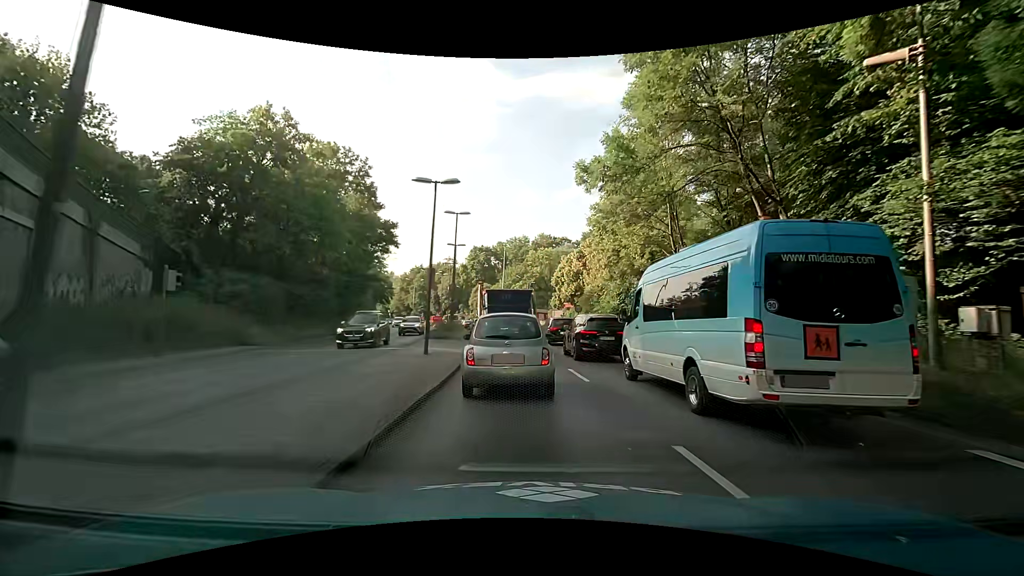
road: trunk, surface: asphalt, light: Day
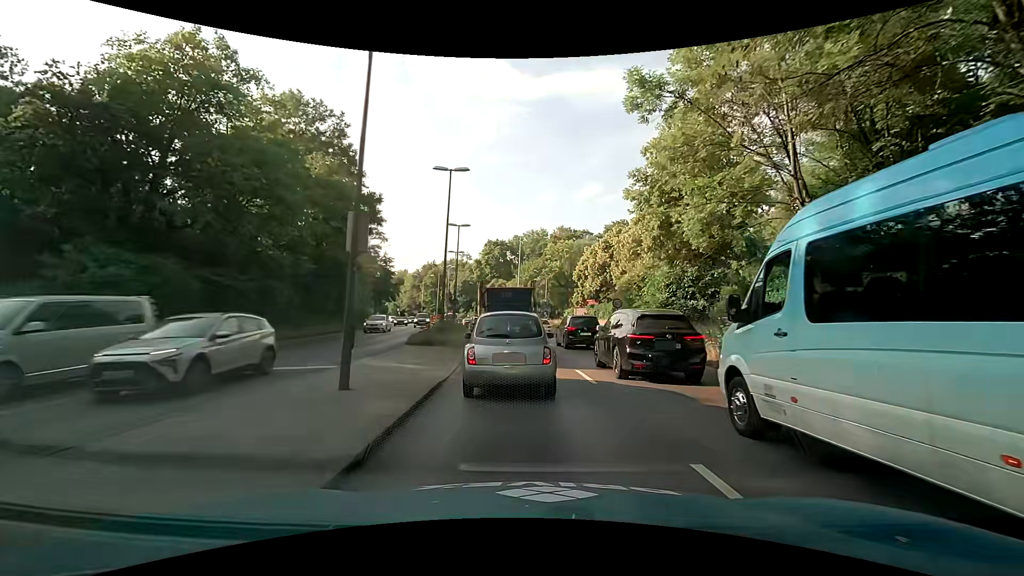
(-0.2, +9.7) m; -3°
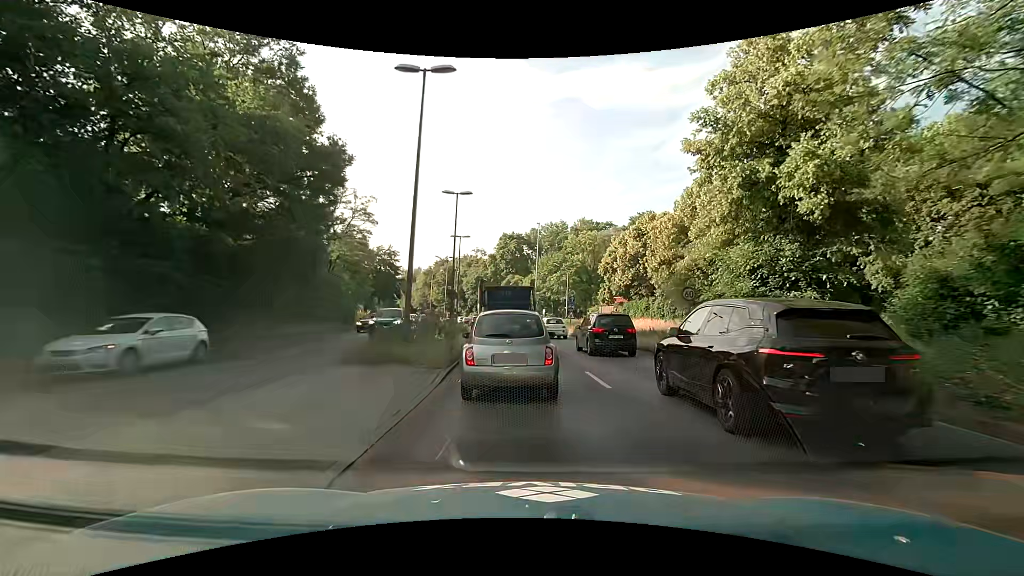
(-0.1, +9.9) m; -1°
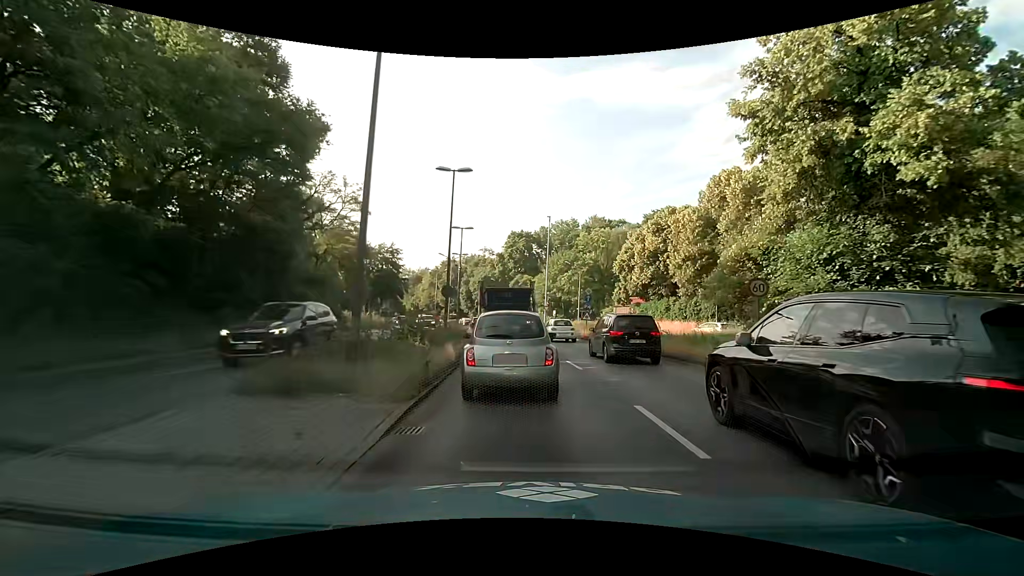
(-0.1, +4.9) m; -1°
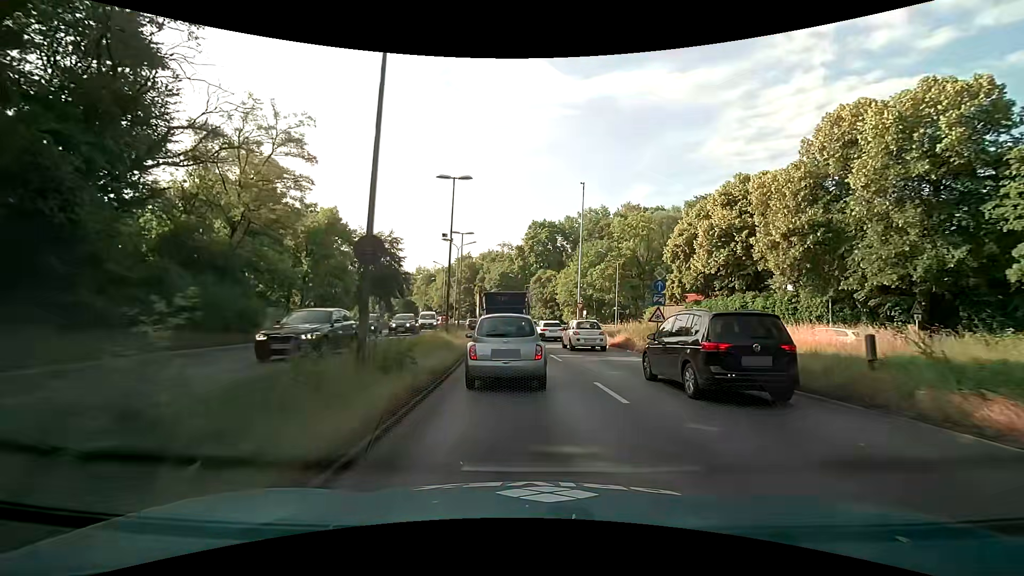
(-0.5, +14.7) m; -3°
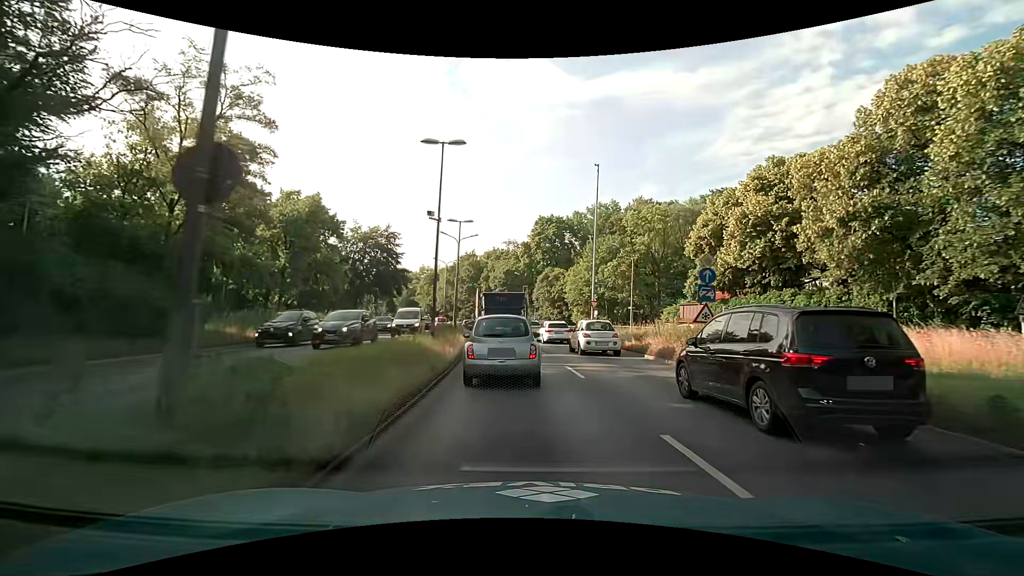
(0.0, +5.3) m; -1°
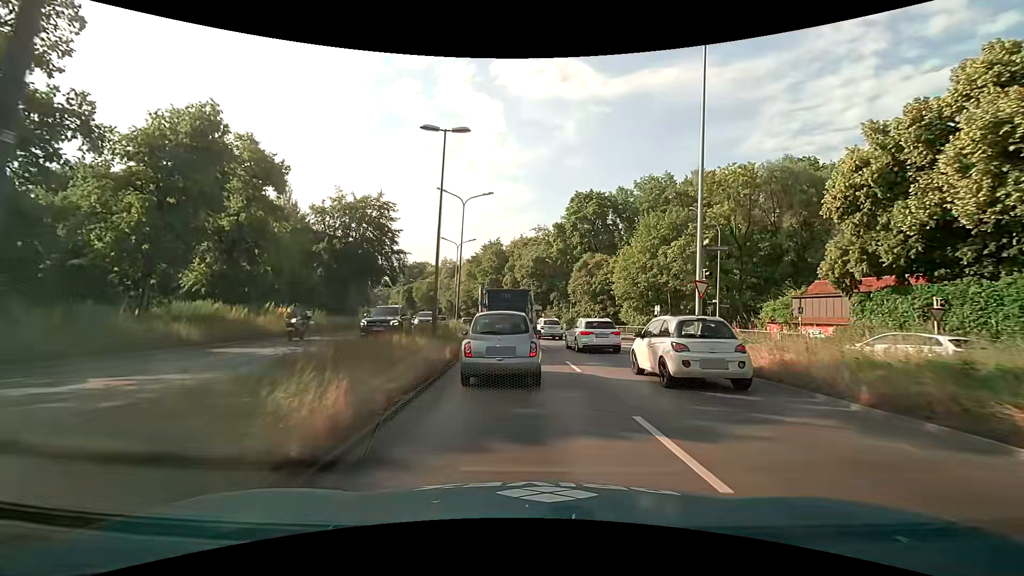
(-0.4, +17.3) m; -4°
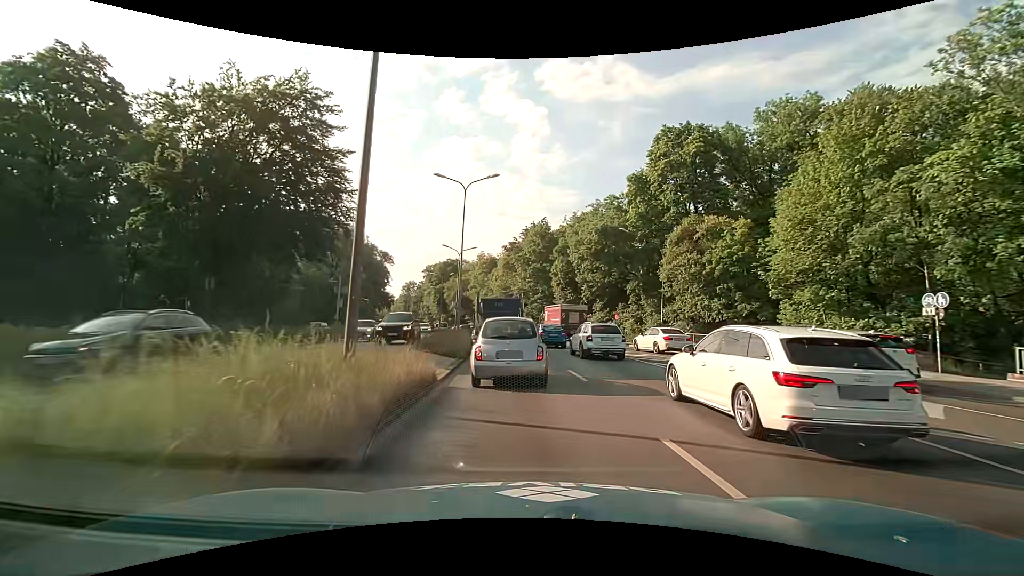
(-1.1, +27.9) m; -5°
(0, +10) (-1, +20) (-2, +30) (-3, +40) (-4, +50) (-6, +60) (-8, +69) (-11, +79) (-13, +89) (-16, +98) m
